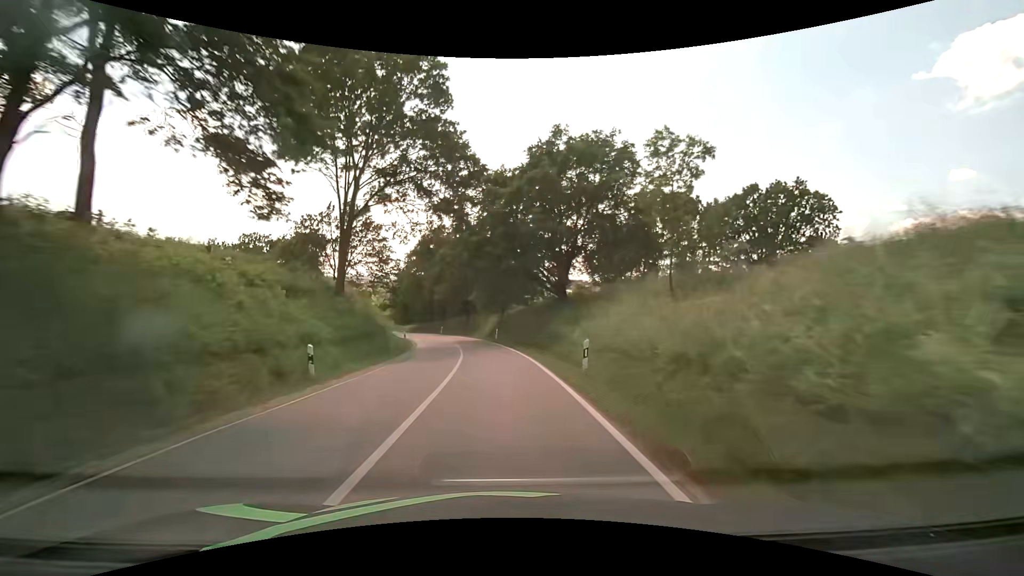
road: secondary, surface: asphalt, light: Day
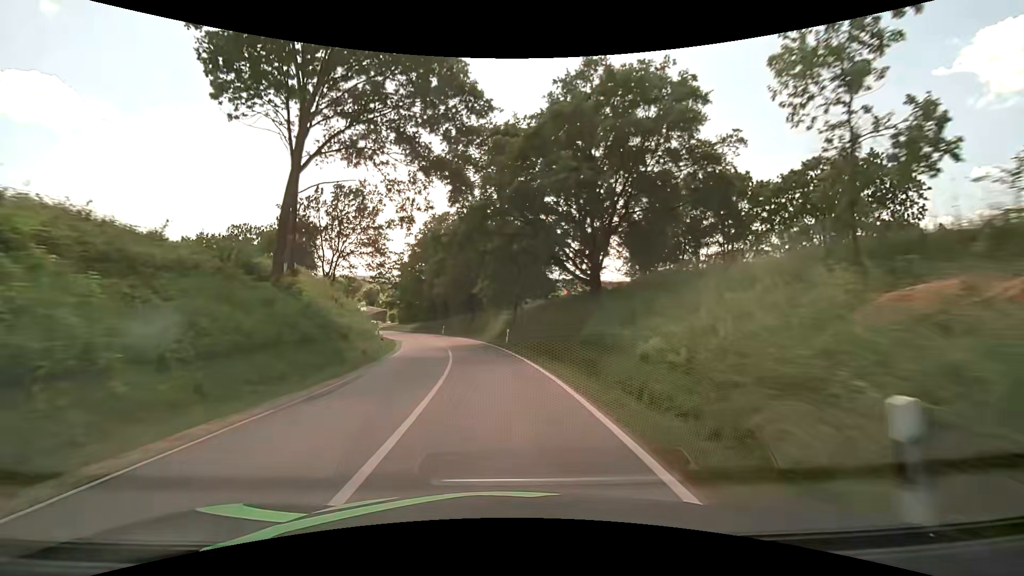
(-0.1, +10.1) m; -1°
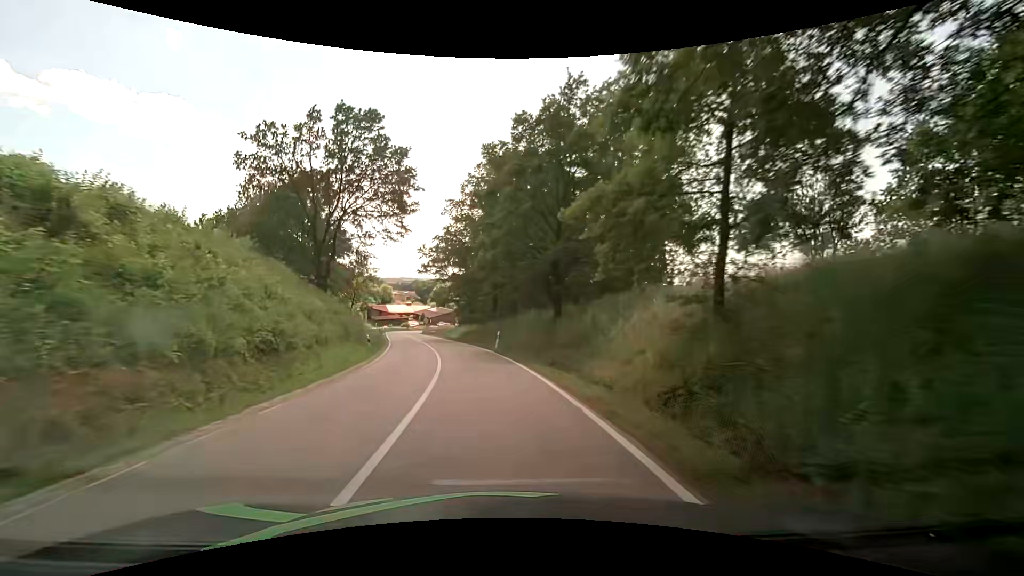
(-2.0, +28.9) m; -8°
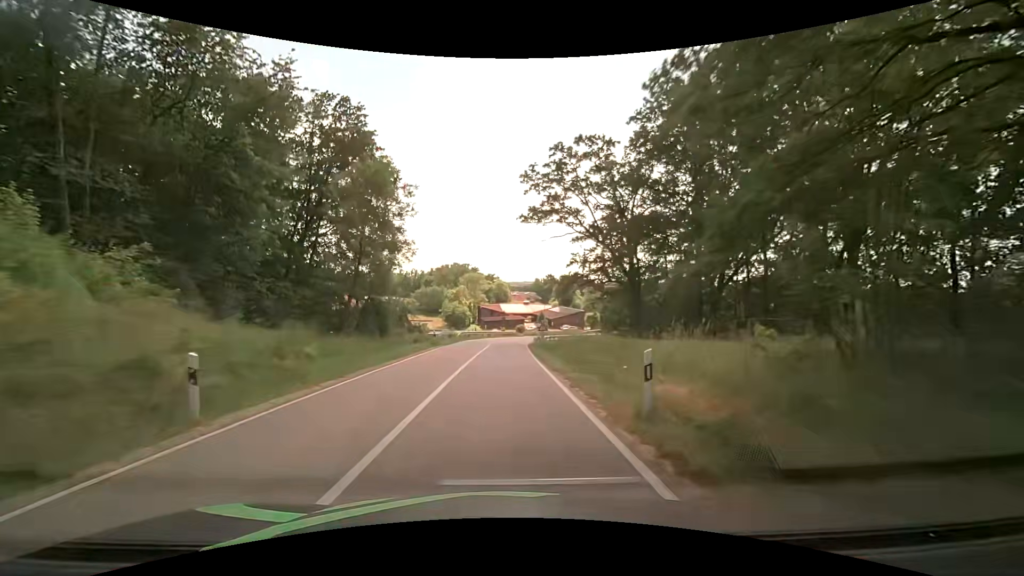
(-6.5, +45.8) m; -15°
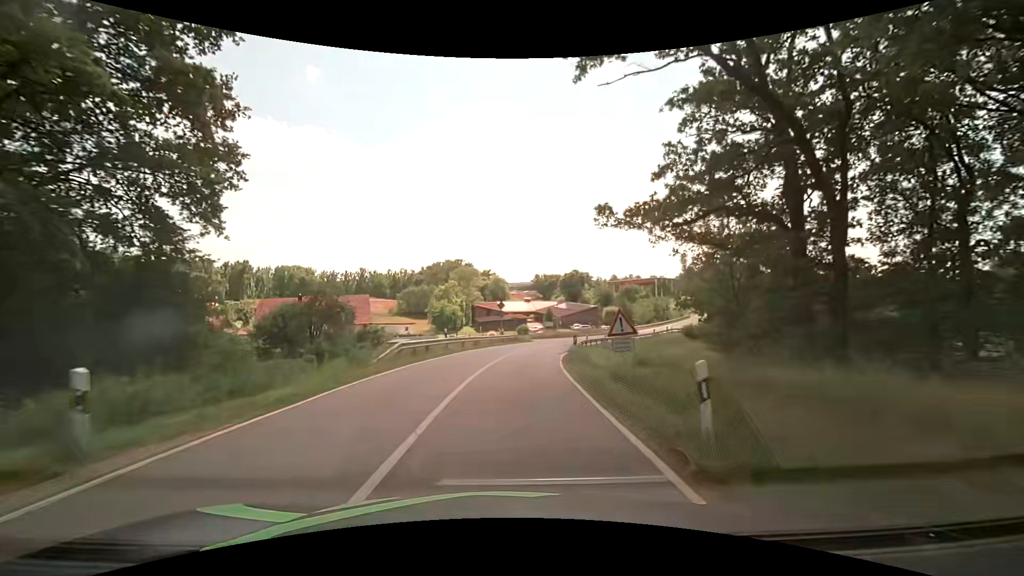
(0.0, +27.6) m; 0°
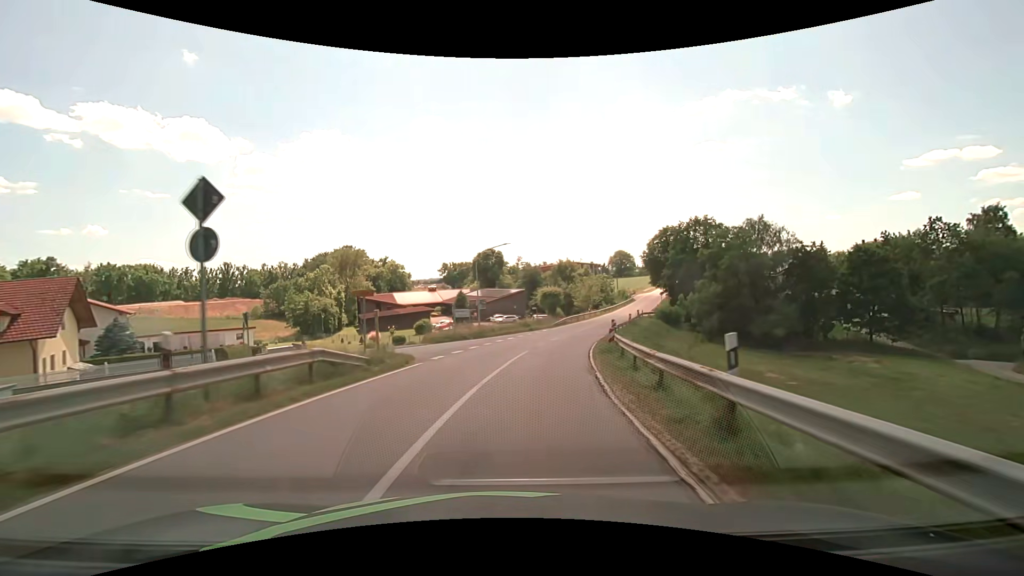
(+2.6, +36.7) m; +10°
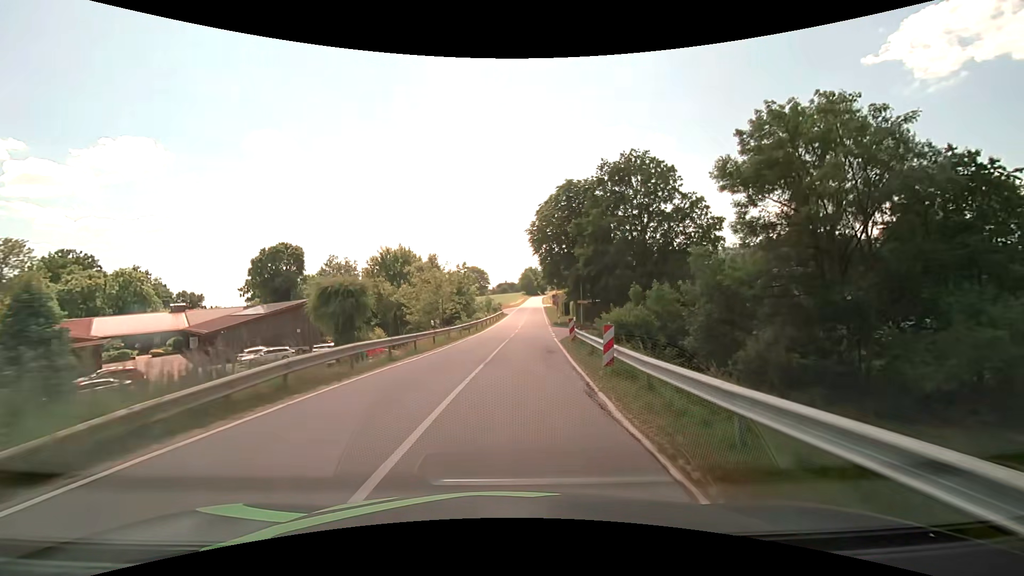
(+7.3, +44.8) m; +17°
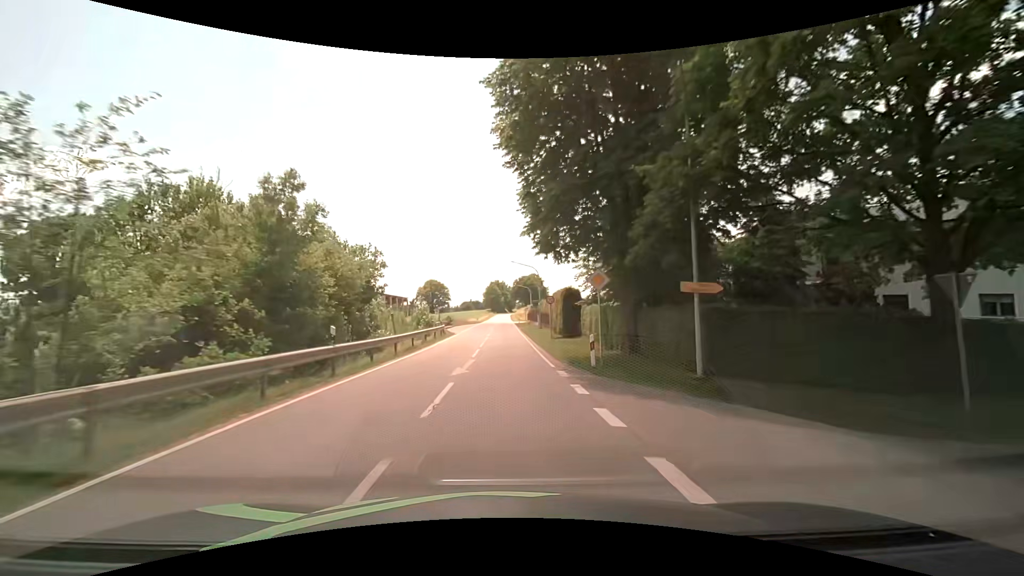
(+1.6, +36.3) m; +4°
(0, +10) (0, +20) (0, +30) (0, +40) (0, +50) (0, +60) (0, +70) (-1, +80) (-1, +90) (-1, +100) m
